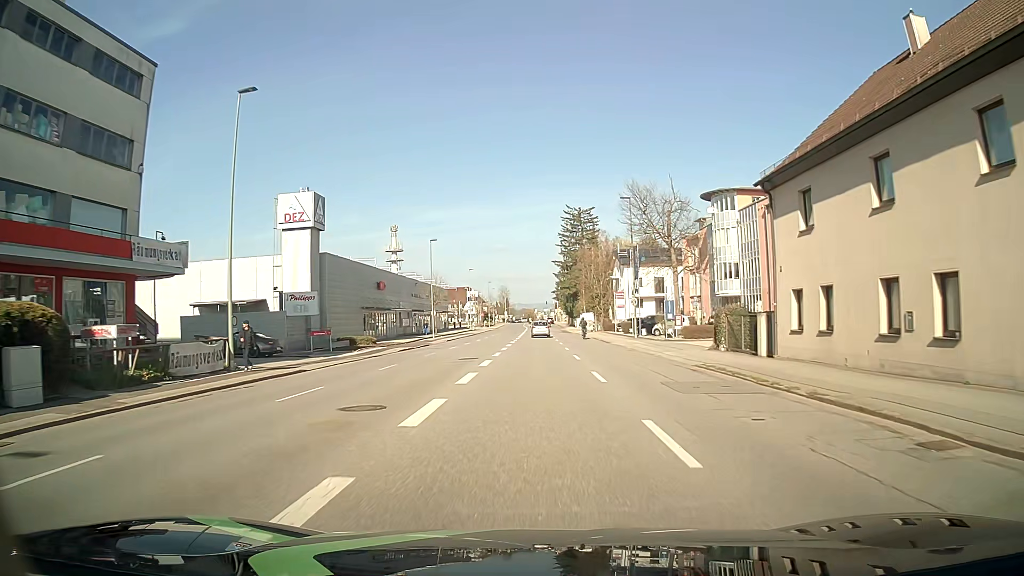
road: tertiary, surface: asphalt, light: Day
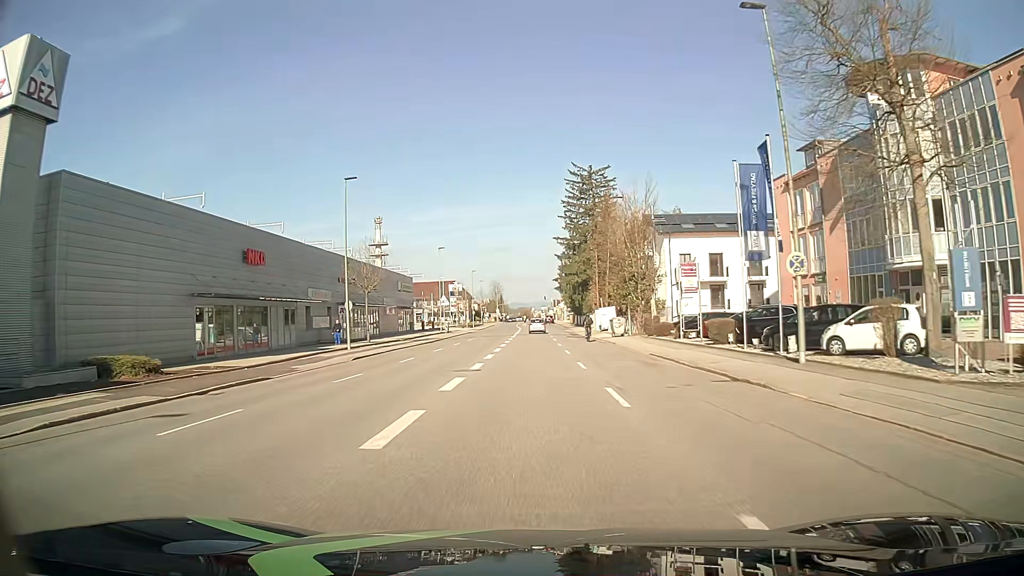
(+0.1, +31.6) m; 0°
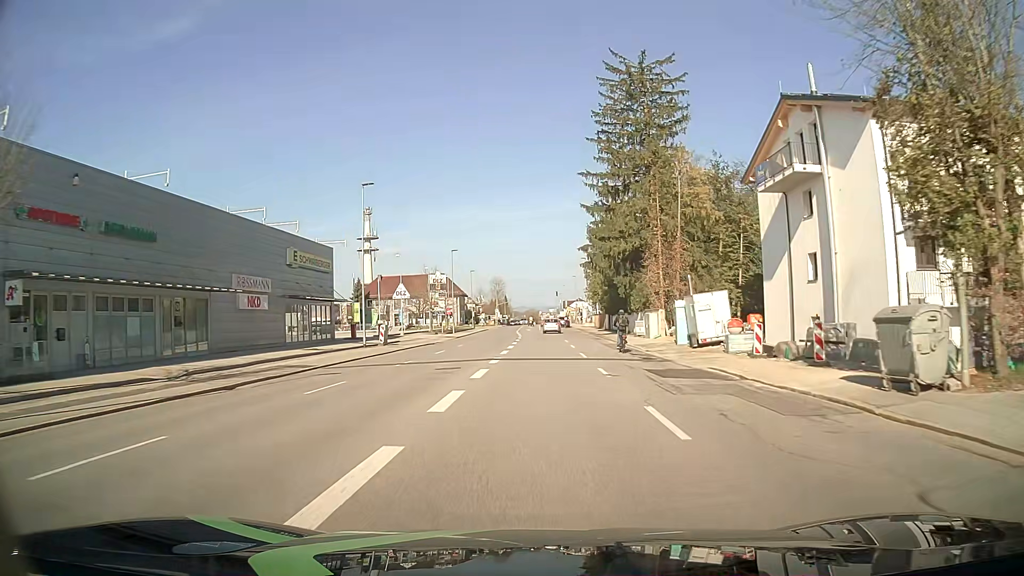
(-0.3, +39.2) m; -1°
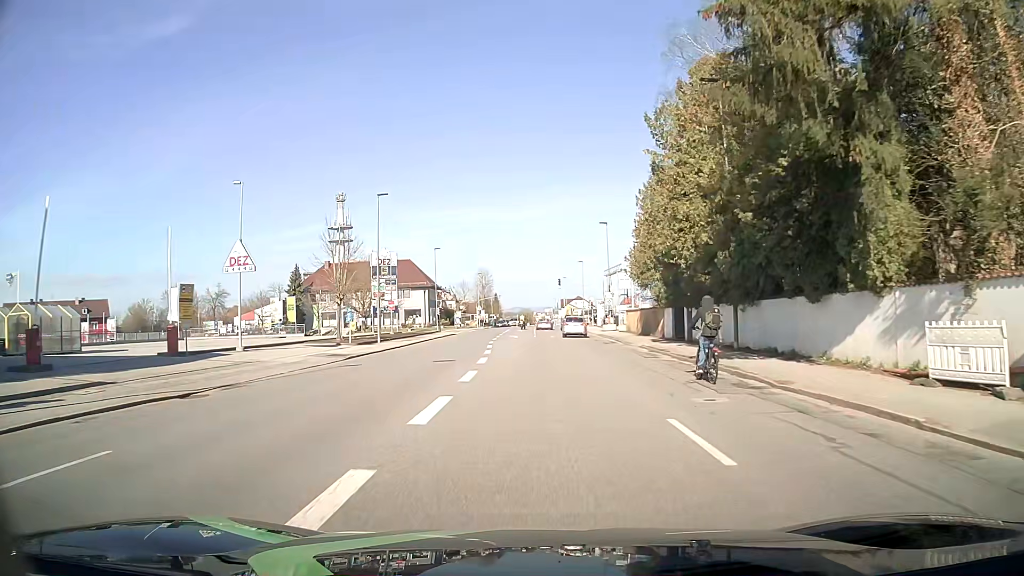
(+0.1, +37.3) m; 0°
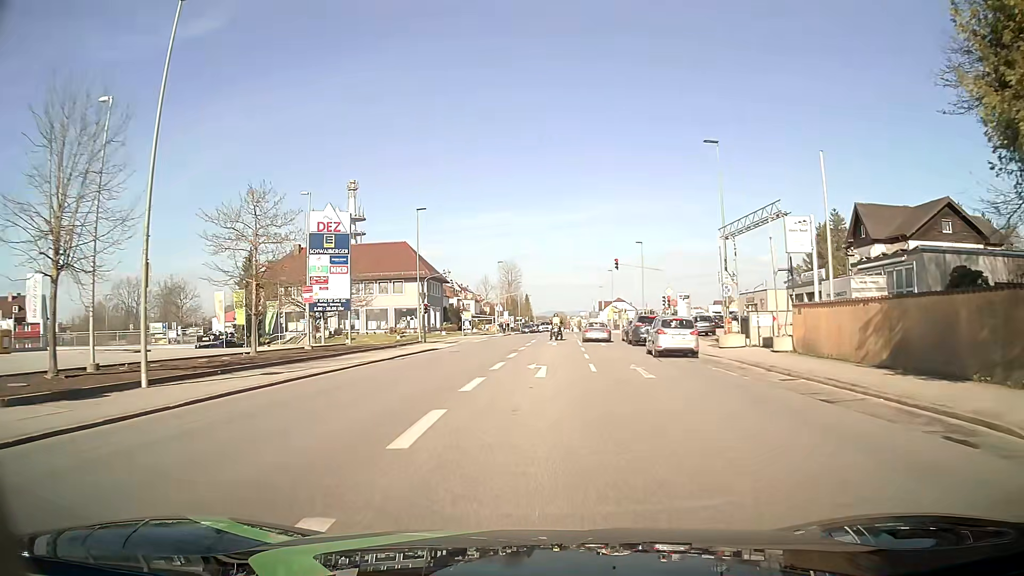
(-0.4, +31.2) m; -2°
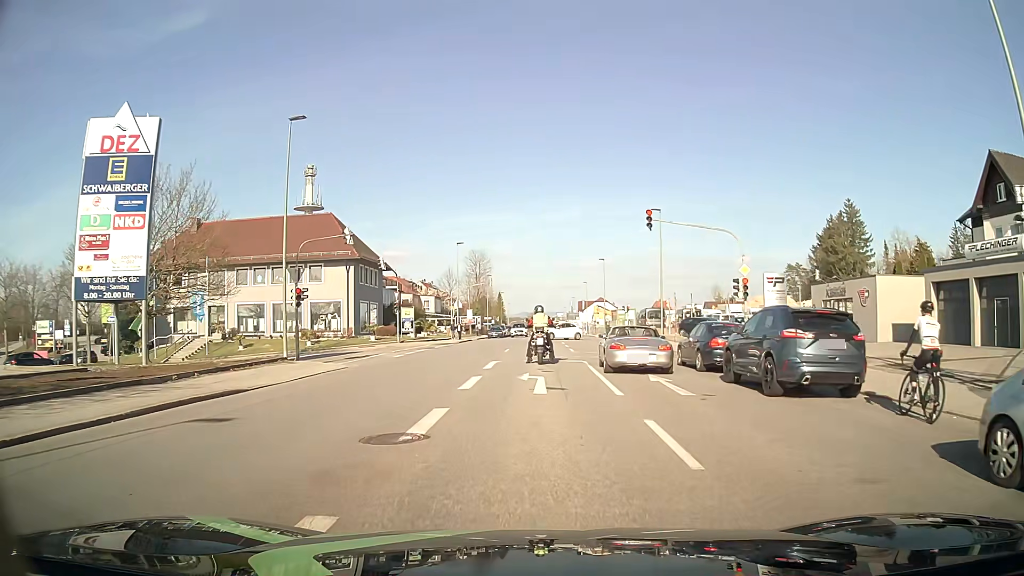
(+0.3, +23.6) m; +2°
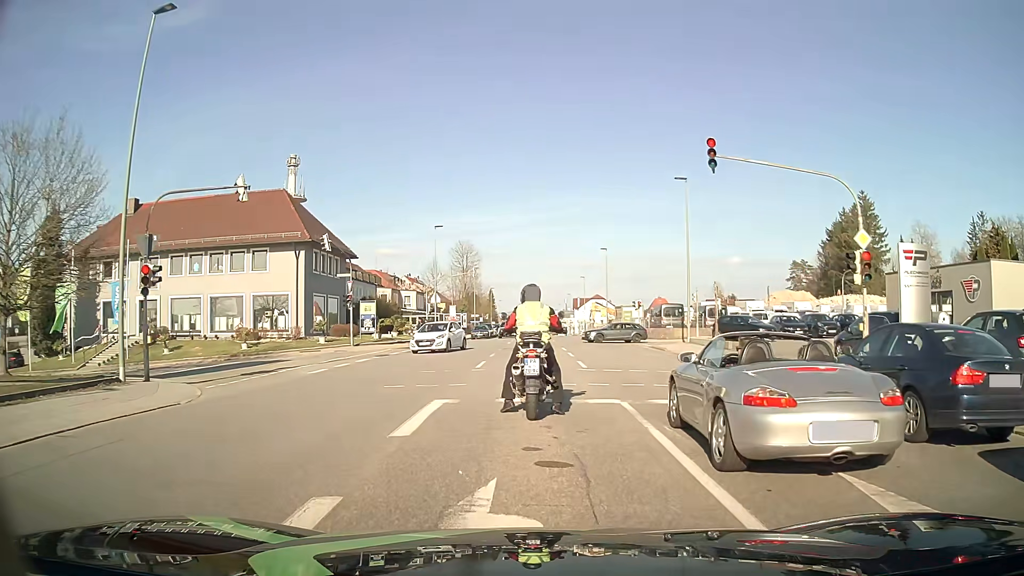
(+0.1, +11.2) m; 0°
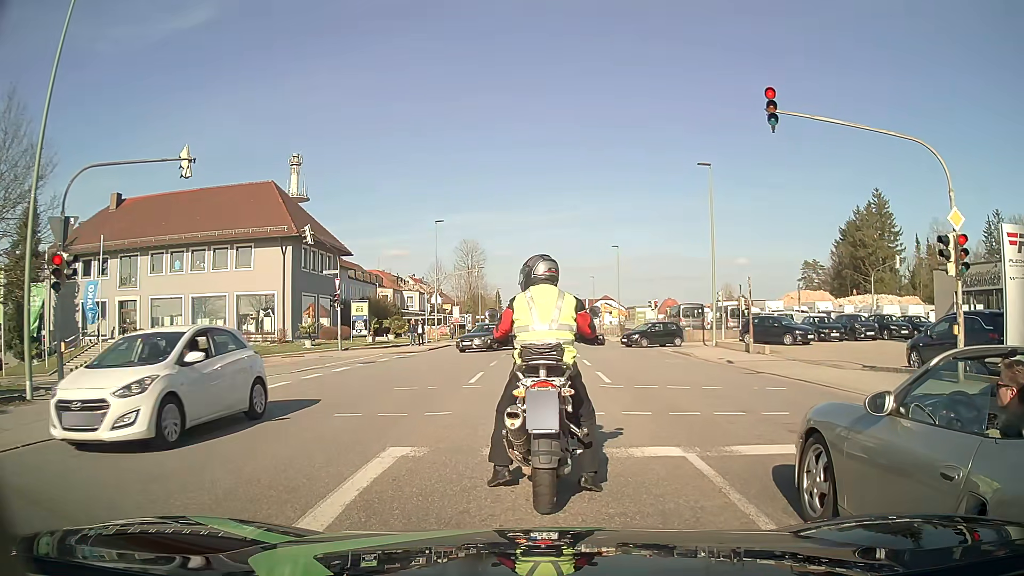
(0.0, +3.9) m; +1°
